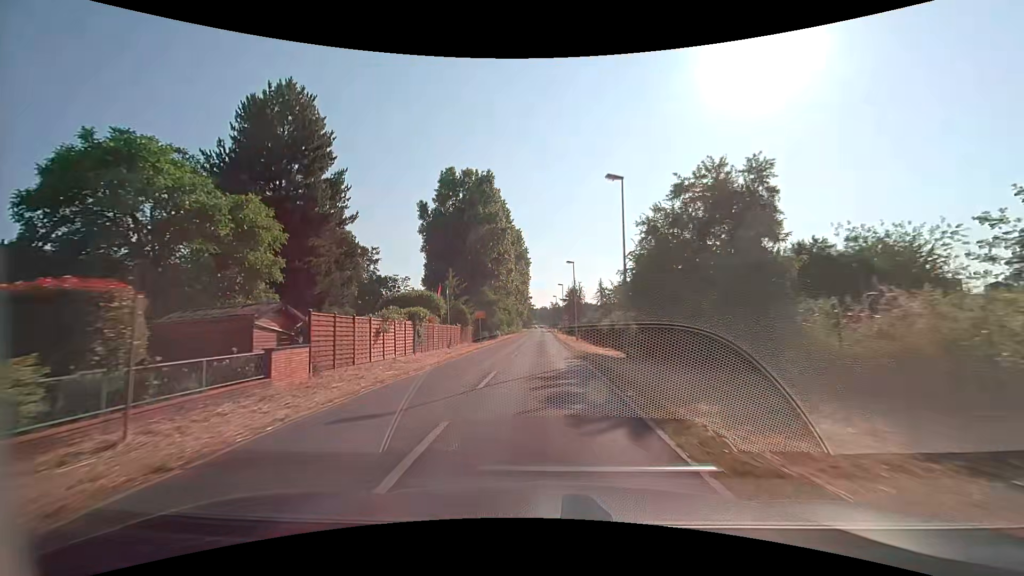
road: unclassified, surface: asphalt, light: Day
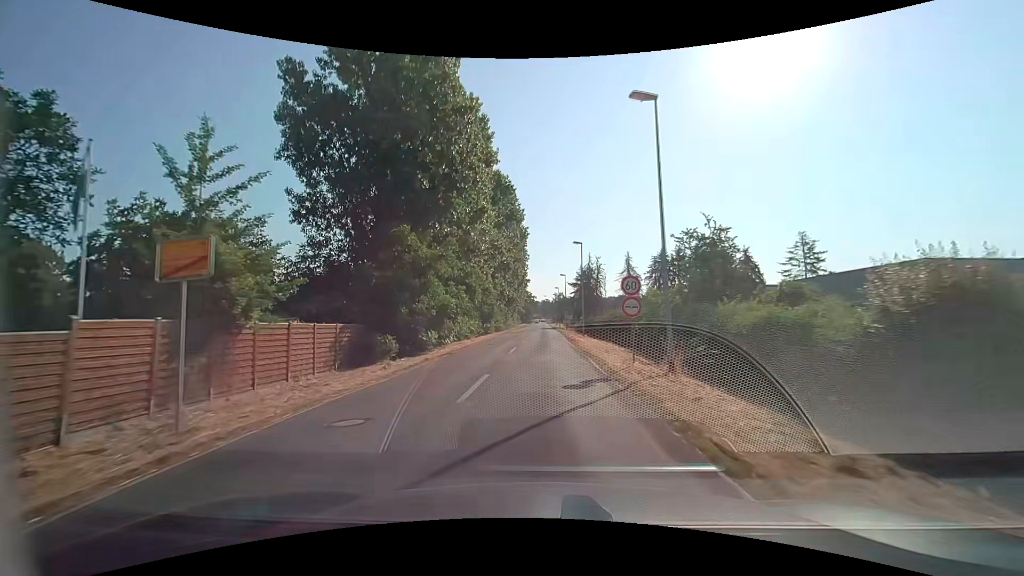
(-0.3, +38.1) m; -1°
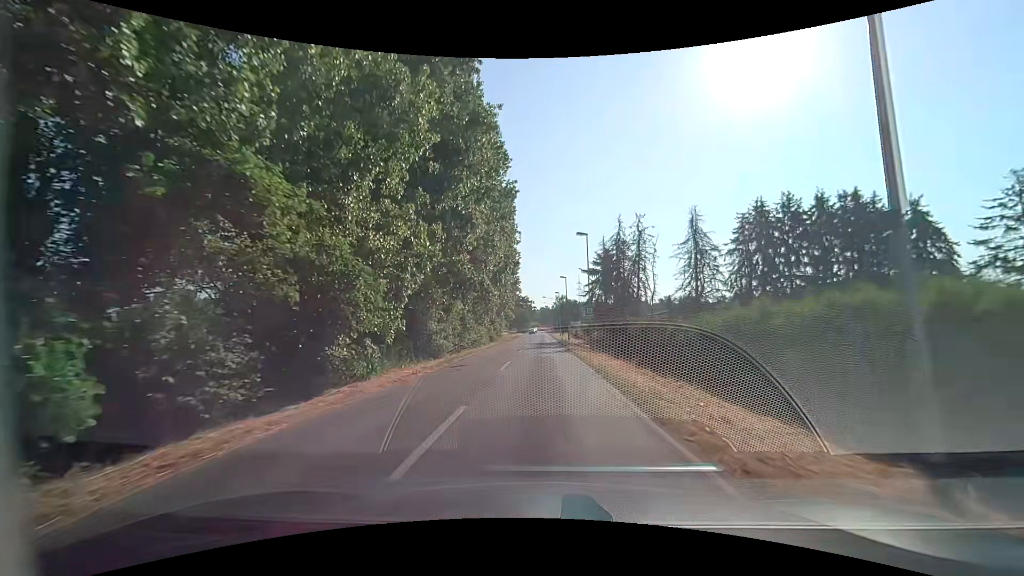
(0.0, +39.5) m; 0°
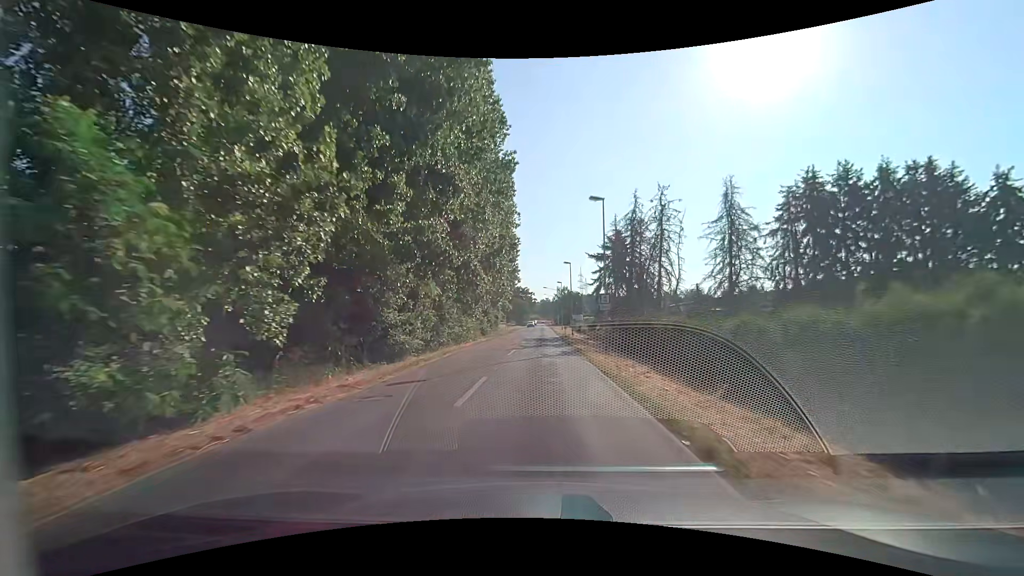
(0.0, +8.5) m; 0°
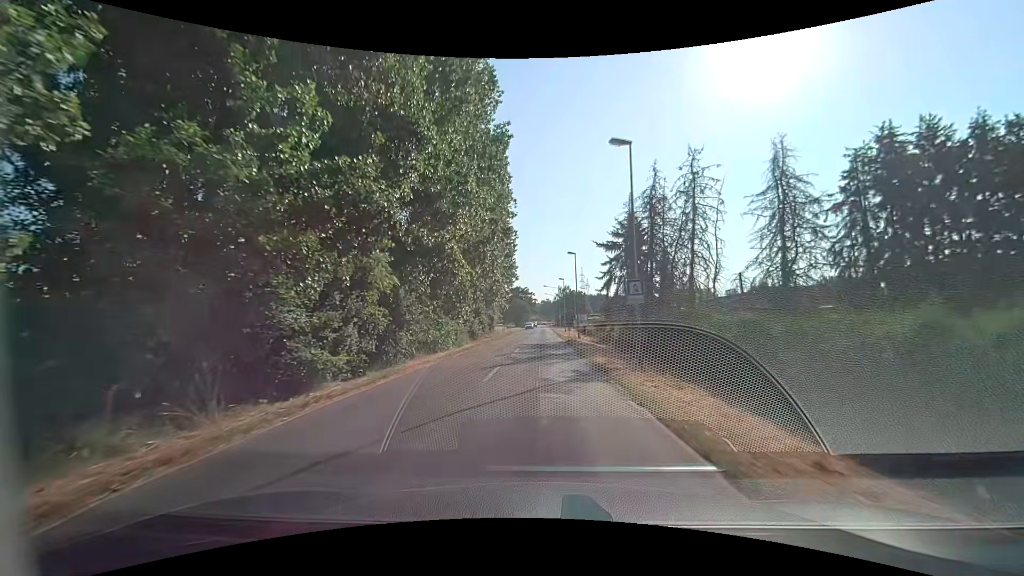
(0.0, +8.7) m; 0°
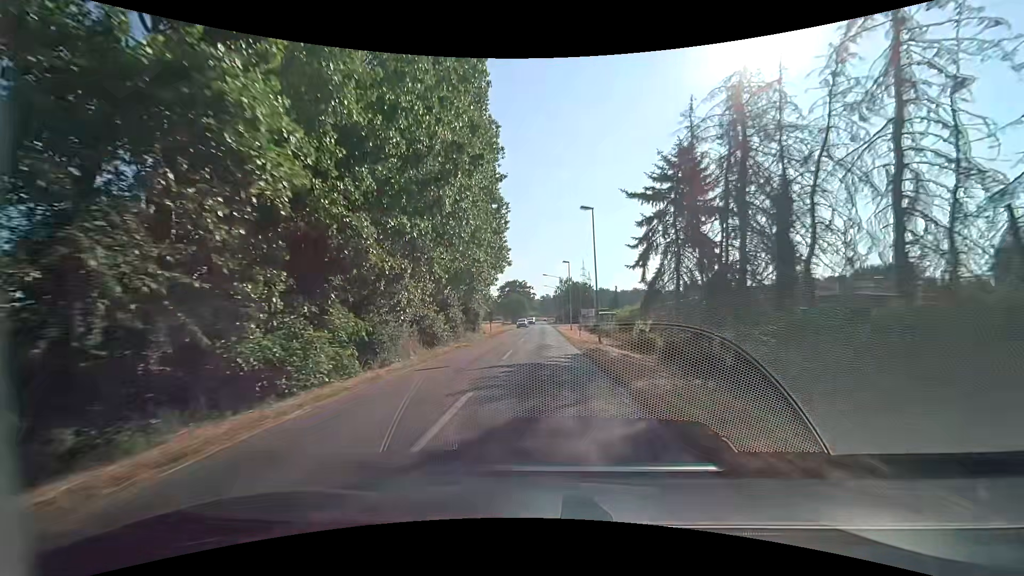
(-0.1, +18.1) m; 0°
